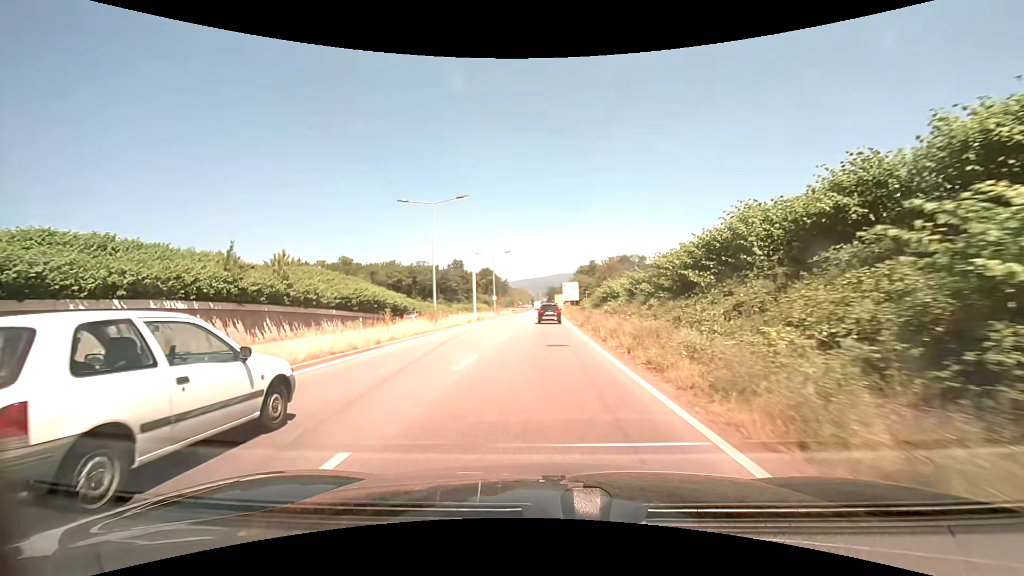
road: primary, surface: asphalt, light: Day
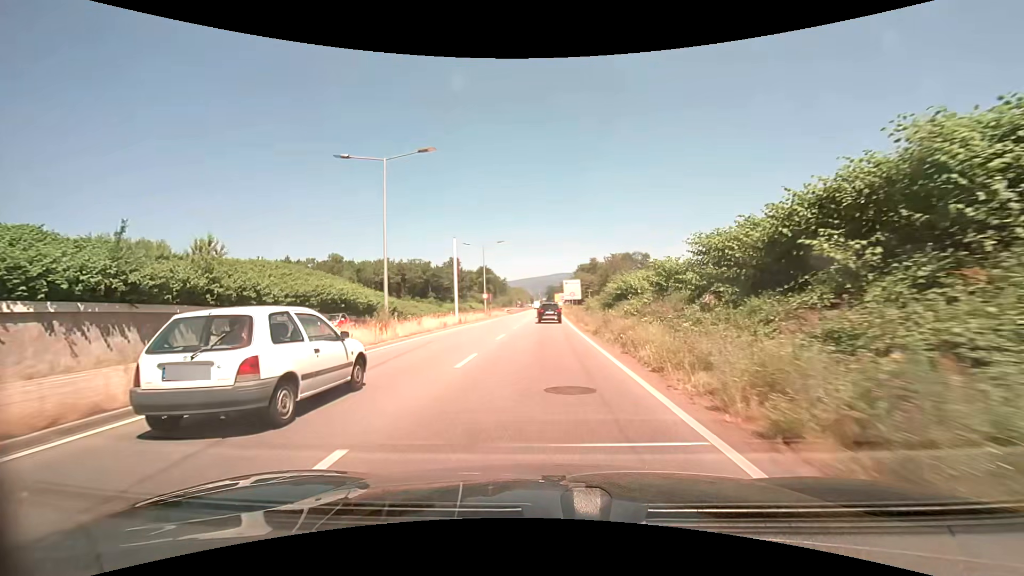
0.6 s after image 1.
(0.0, +8.9) m; 0°
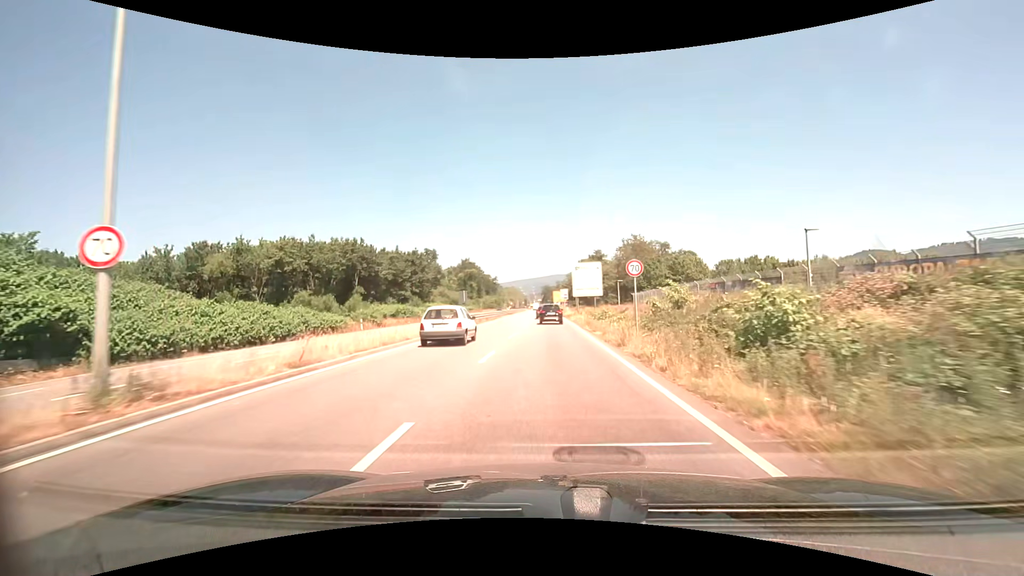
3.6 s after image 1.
(0.0, +44.0) m; 0°
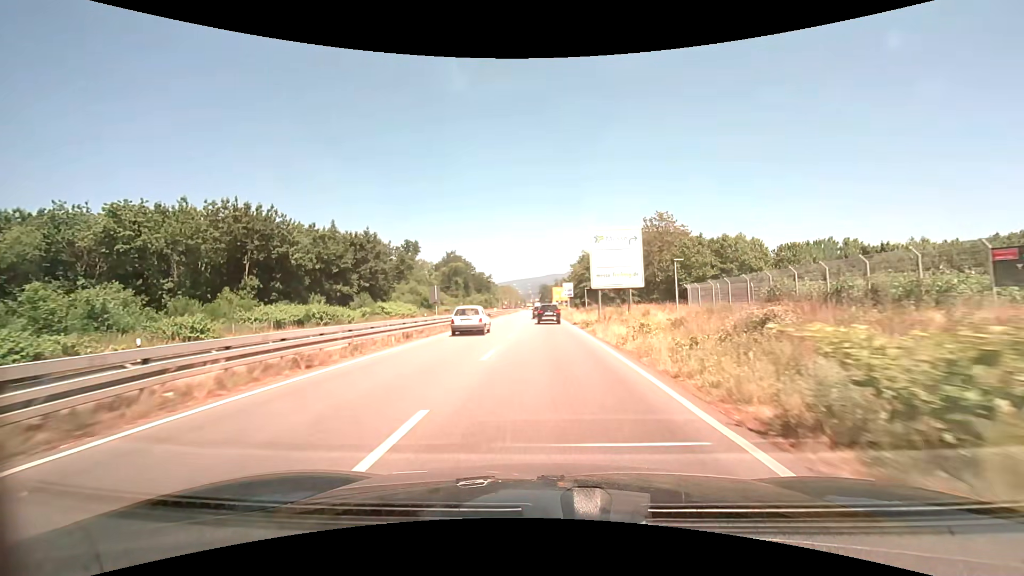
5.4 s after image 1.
(+0.2, +26.5) m; 0°
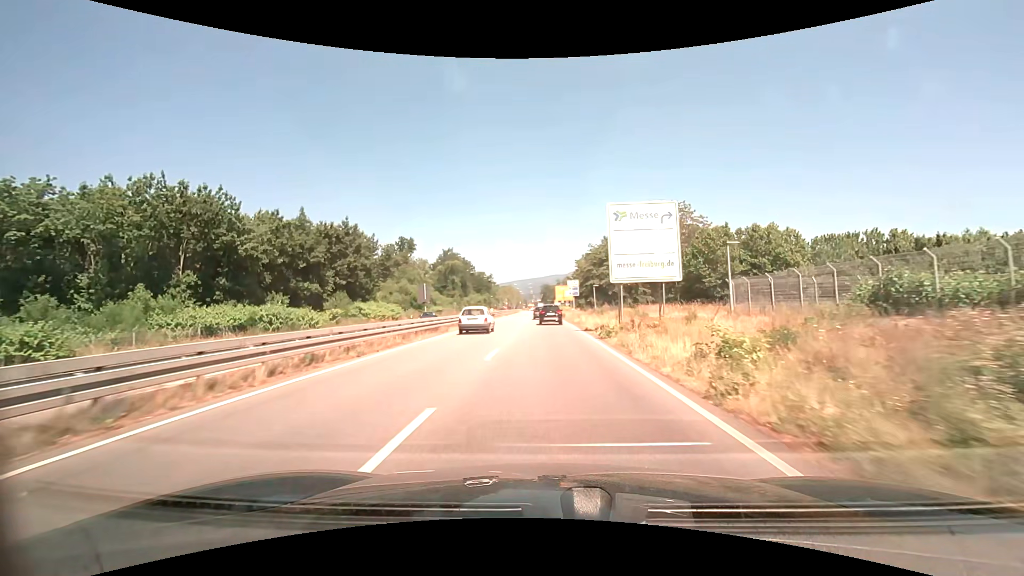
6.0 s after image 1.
(0.0, +8.9) m; 0°
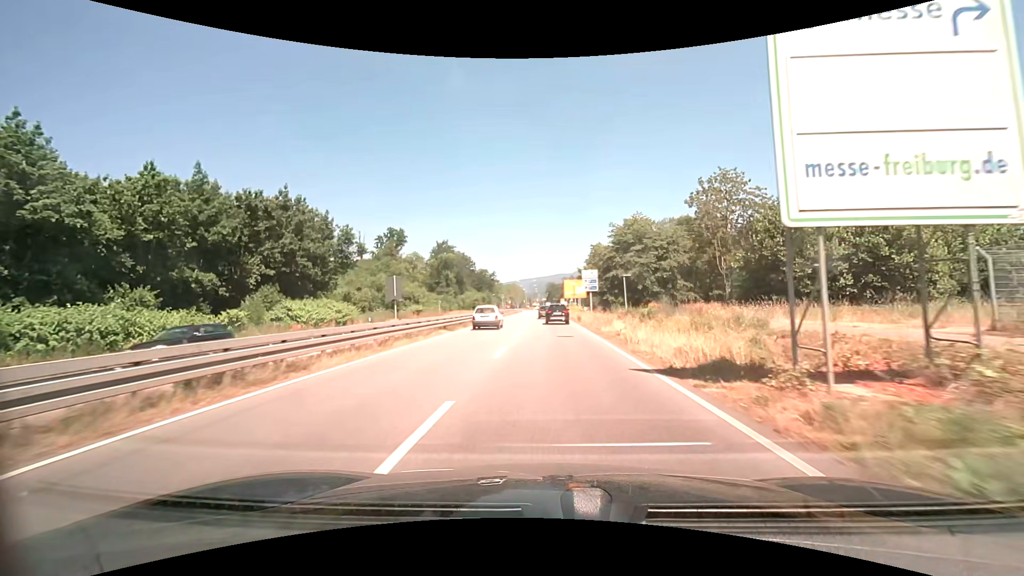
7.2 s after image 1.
(-0.1, +17.6) m; 0°
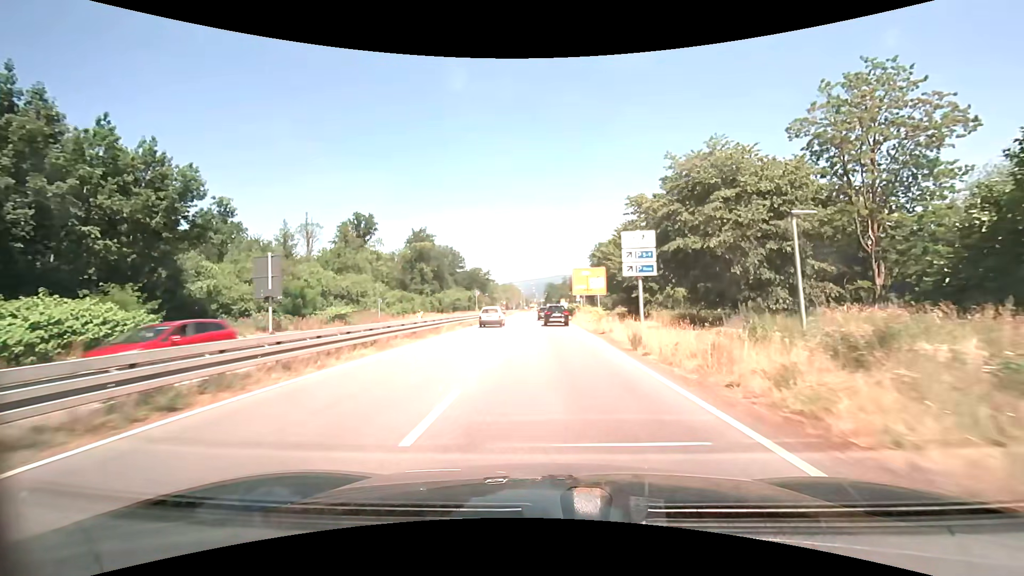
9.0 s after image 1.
(0.0, +26.0) m; 0°
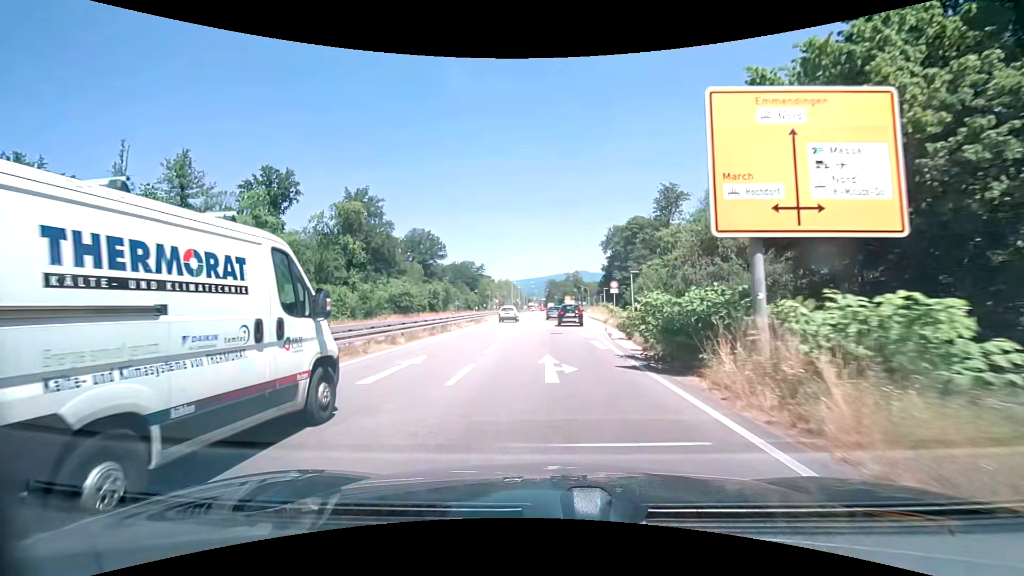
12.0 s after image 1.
(0.0, +41.5) m; 0°
